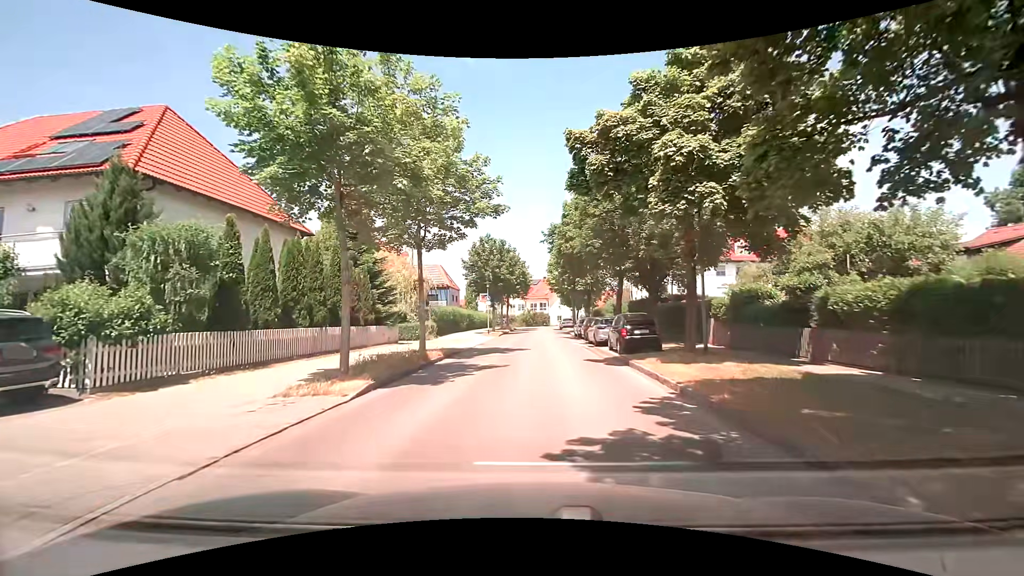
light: Day
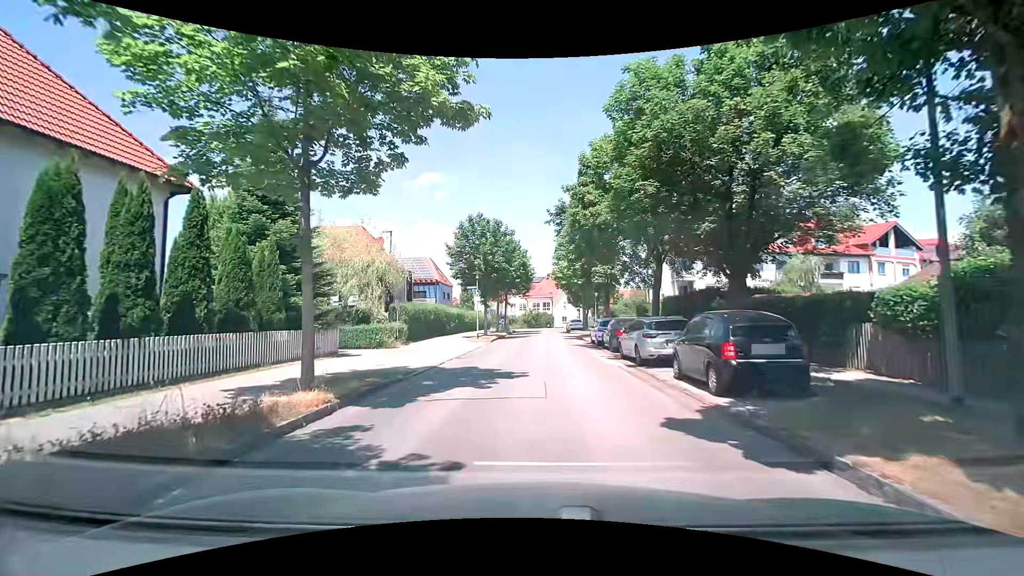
(0.0, +9.7) m; +2°
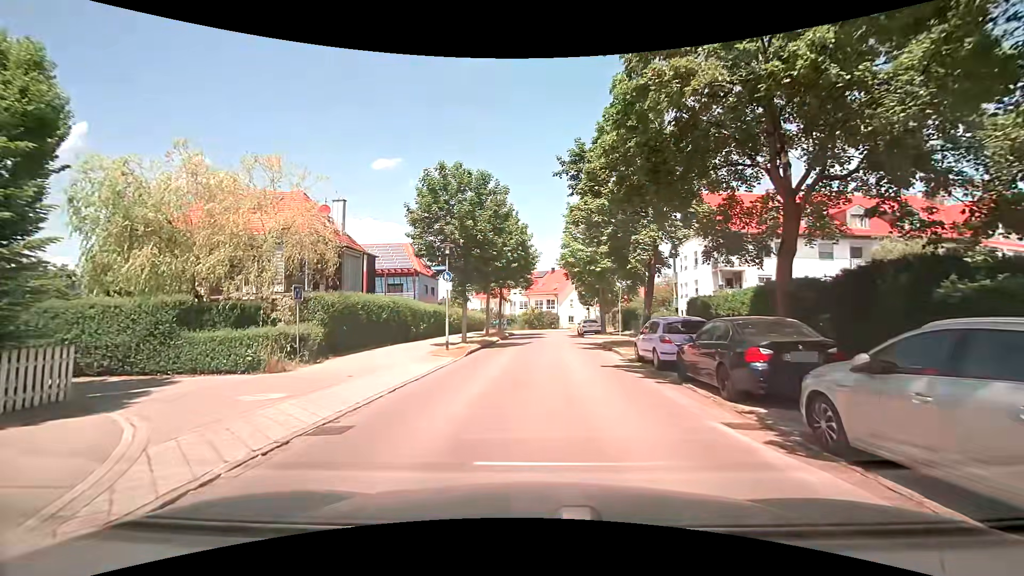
(-0.4, +12.3) m; -2°
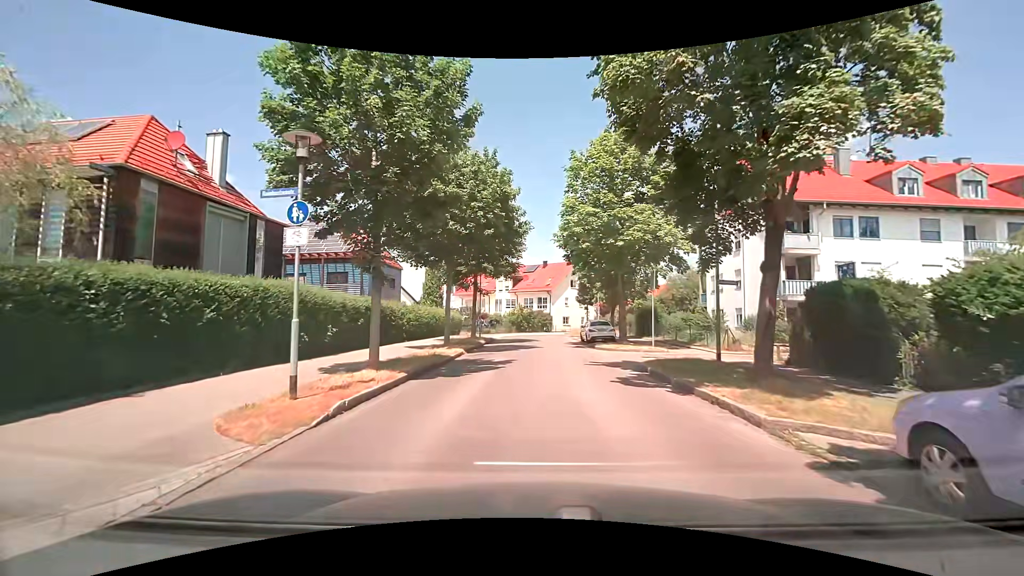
(0.0, +12.6) m; 0°
